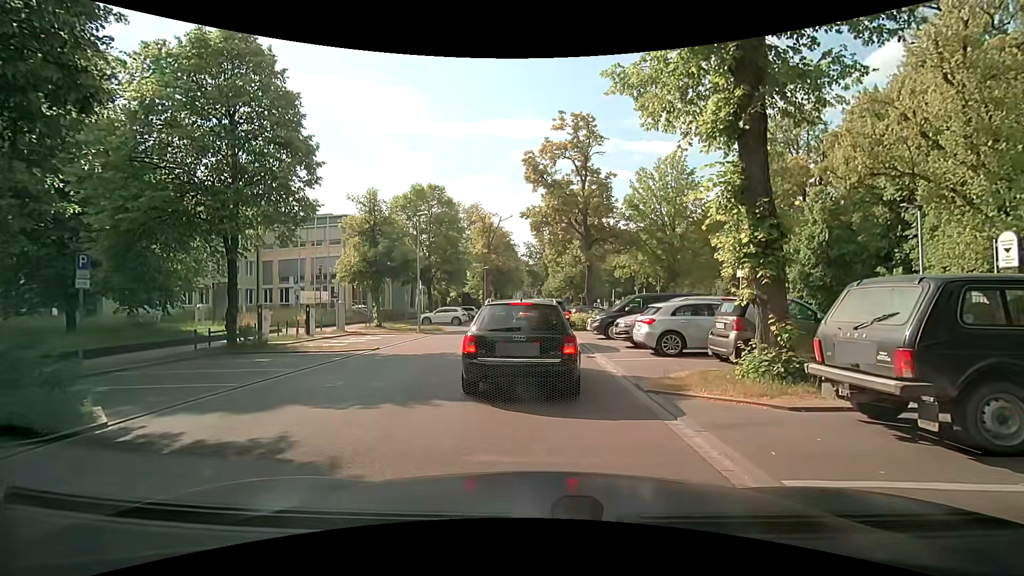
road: residential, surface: asphalt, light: Day
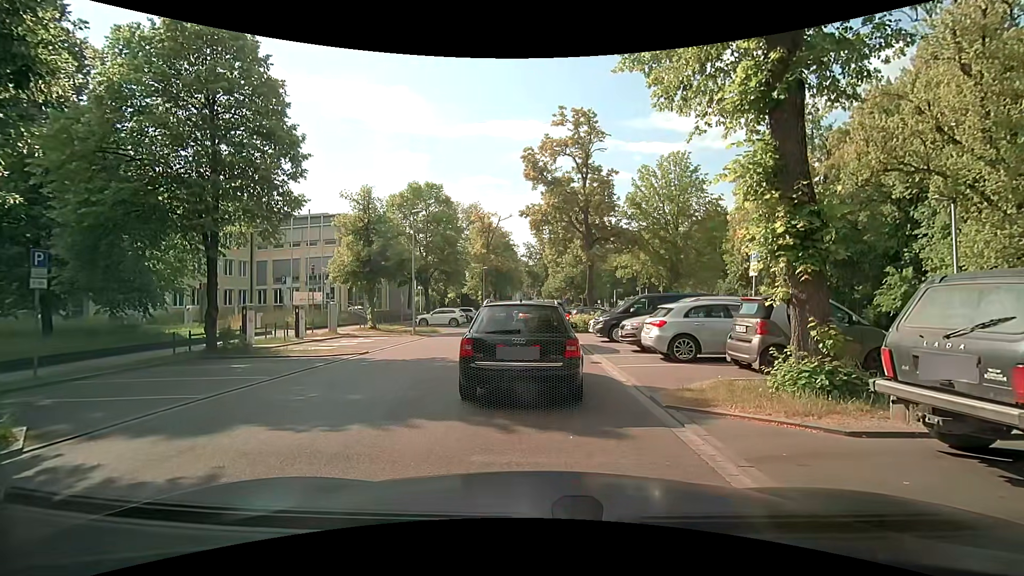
(0.0, +1.1) m; 0°
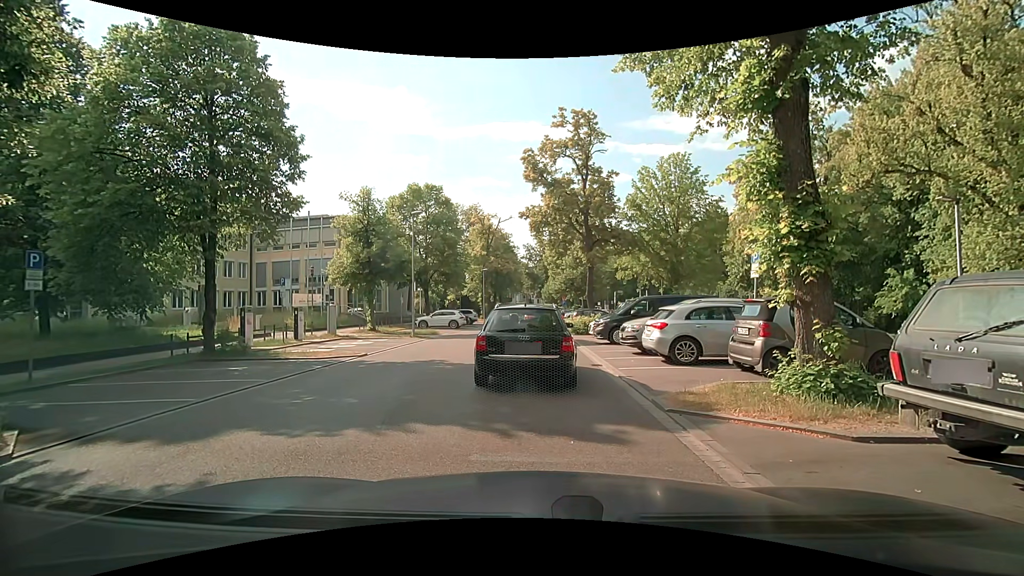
(0.0, +0.2) m; 0°
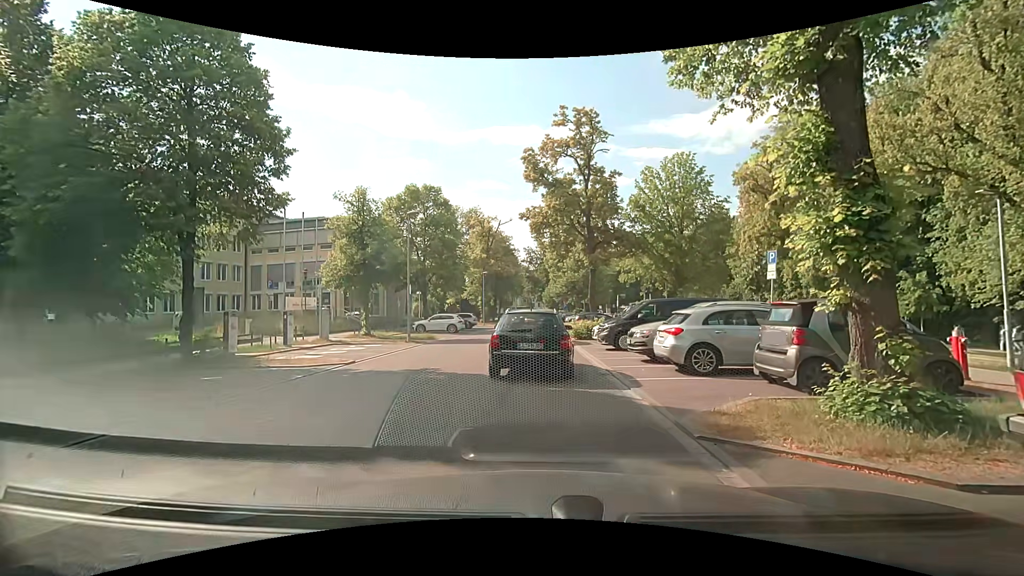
(0.0, +1.4) m; -2°
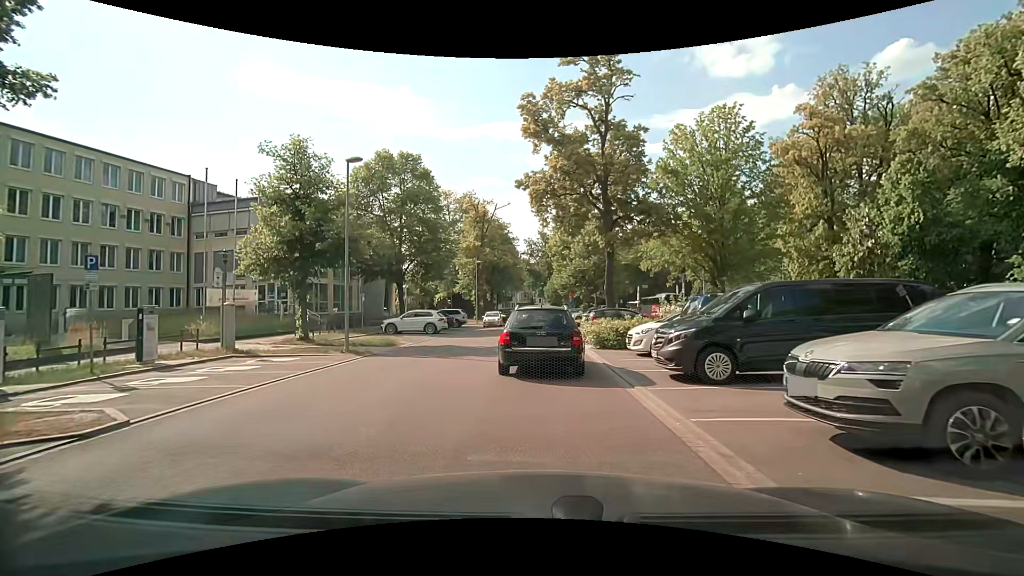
(-0.1, +9.4) m; -1°
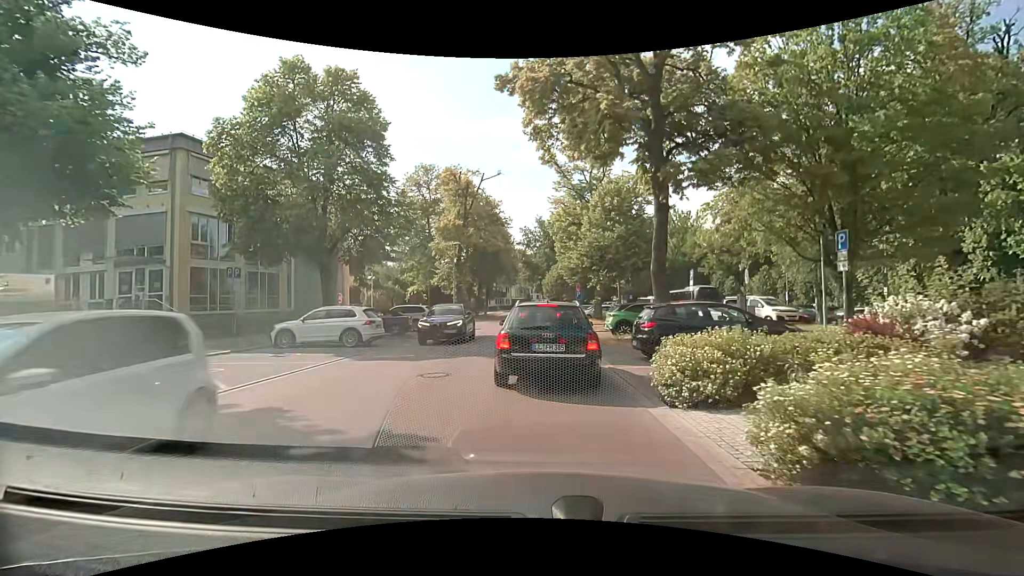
(+0.1, +13.9) m; 0°
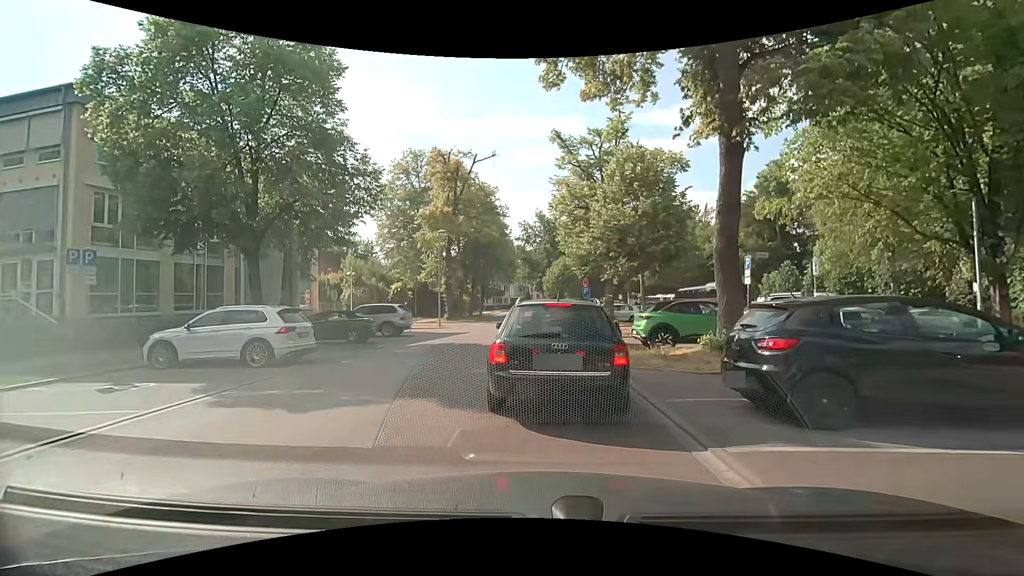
(+0.1, +6.3) m; +2°
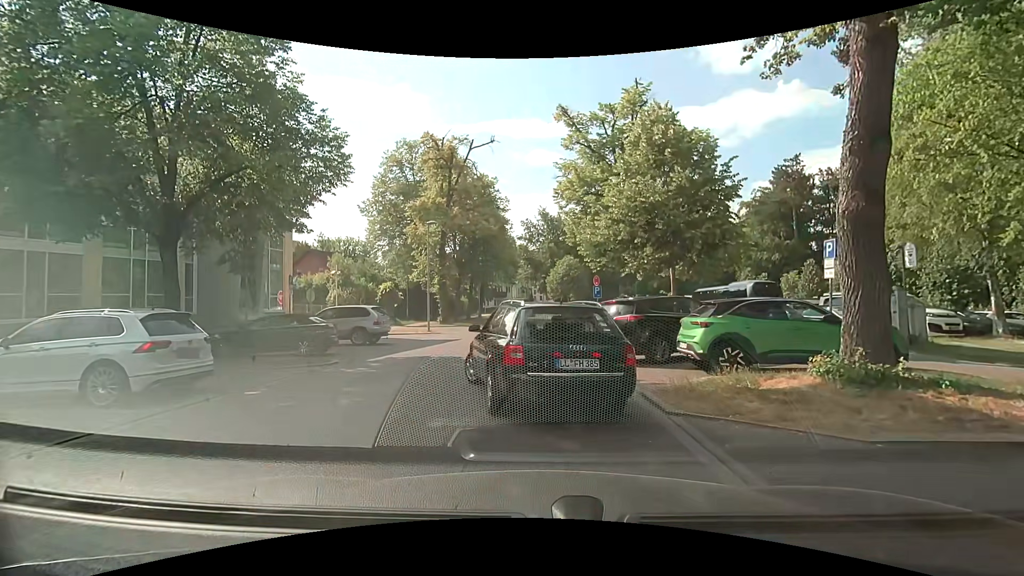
(-0.1, +4.7) m; +1°
